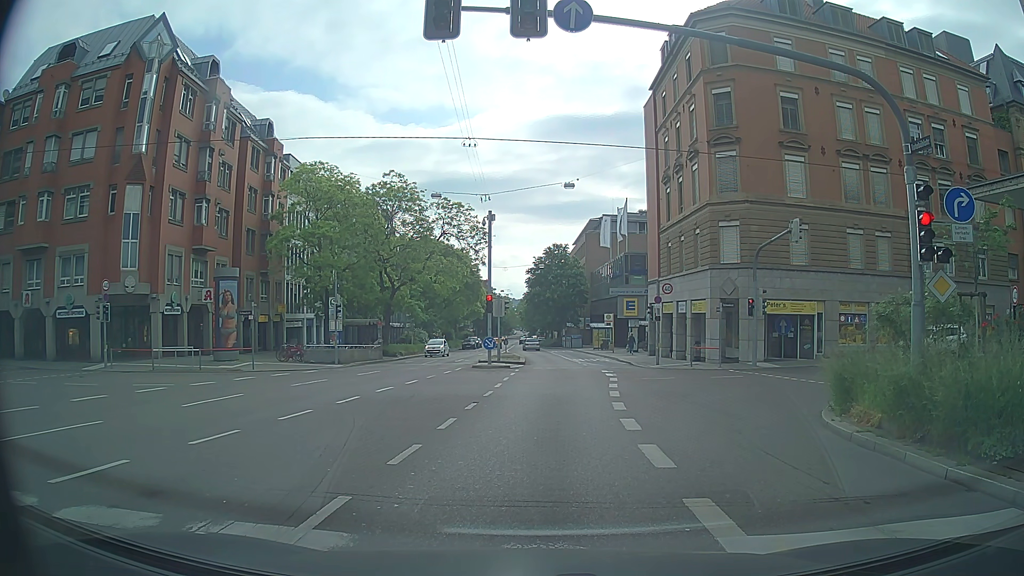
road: secondary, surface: asphalt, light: Day
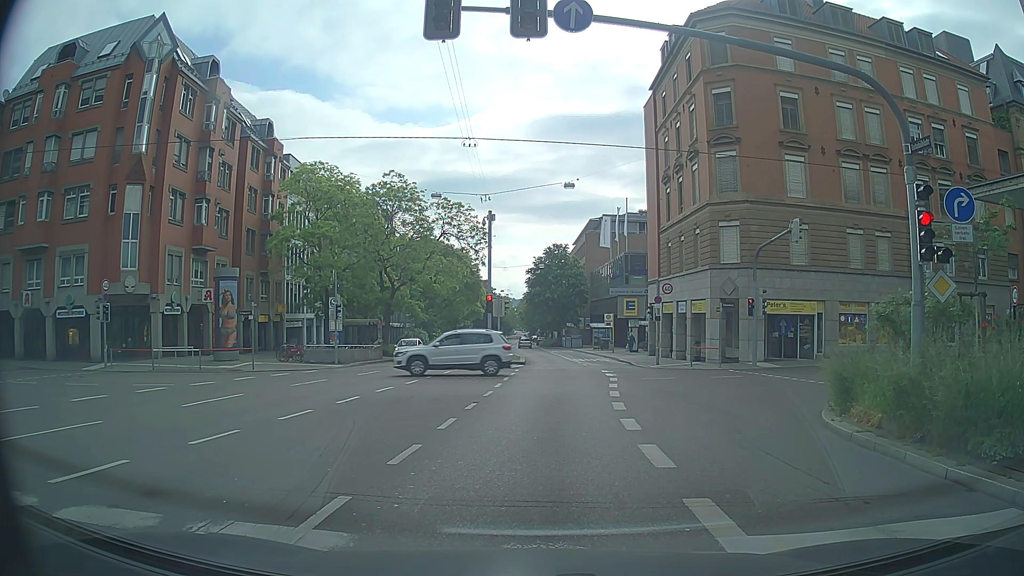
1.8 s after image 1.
(0.0, 0.0) m; 0°
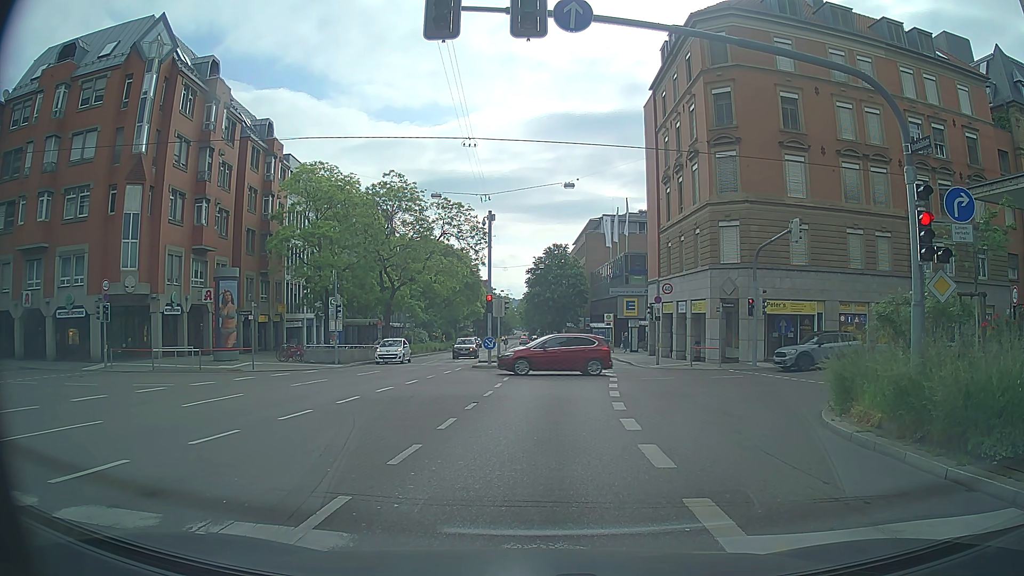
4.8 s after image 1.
(0.0, 0.0) m; 0°
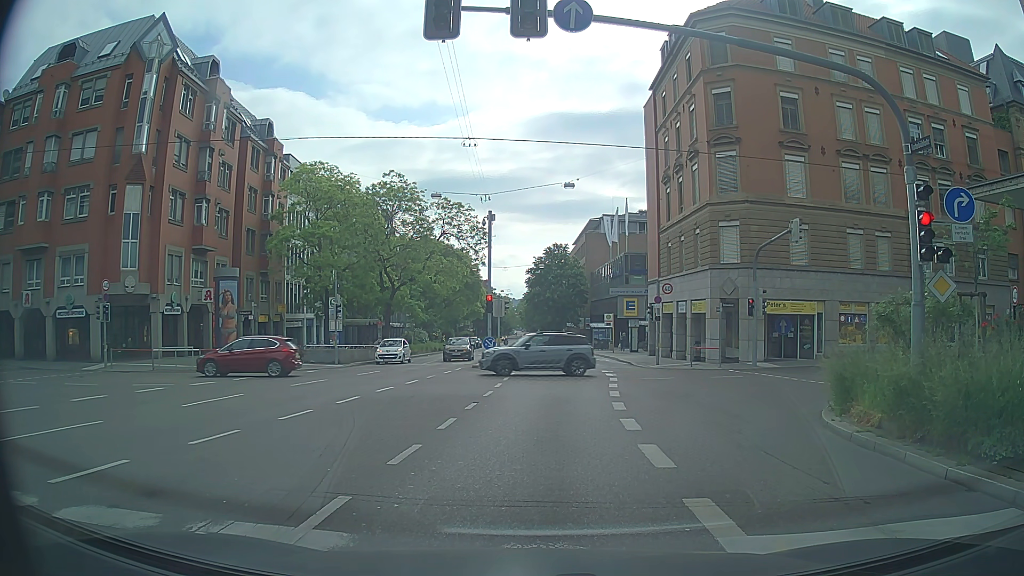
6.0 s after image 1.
(0.0, 0.0) m; 0°
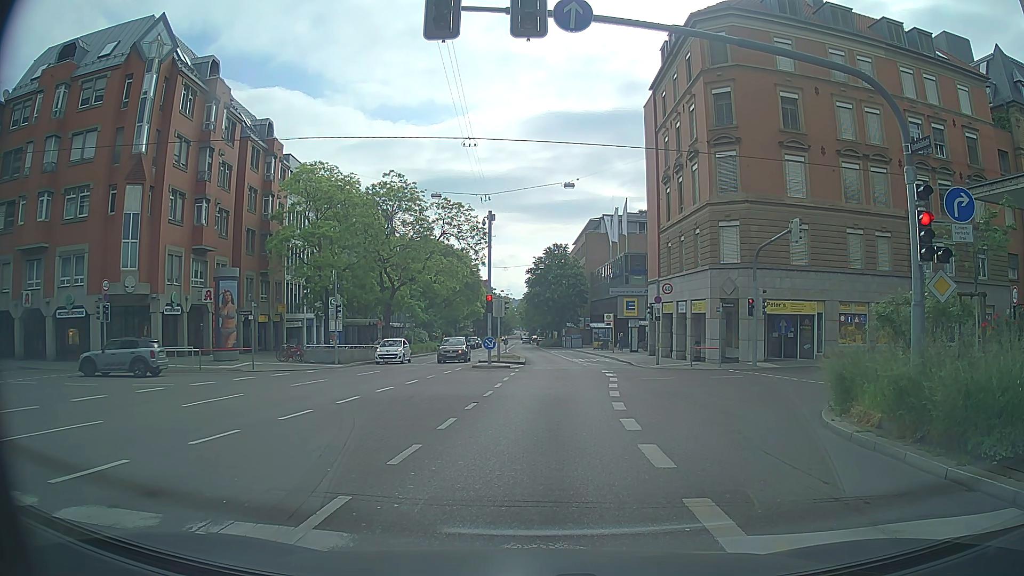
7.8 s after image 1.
(0.0, 0.0) m; 0°
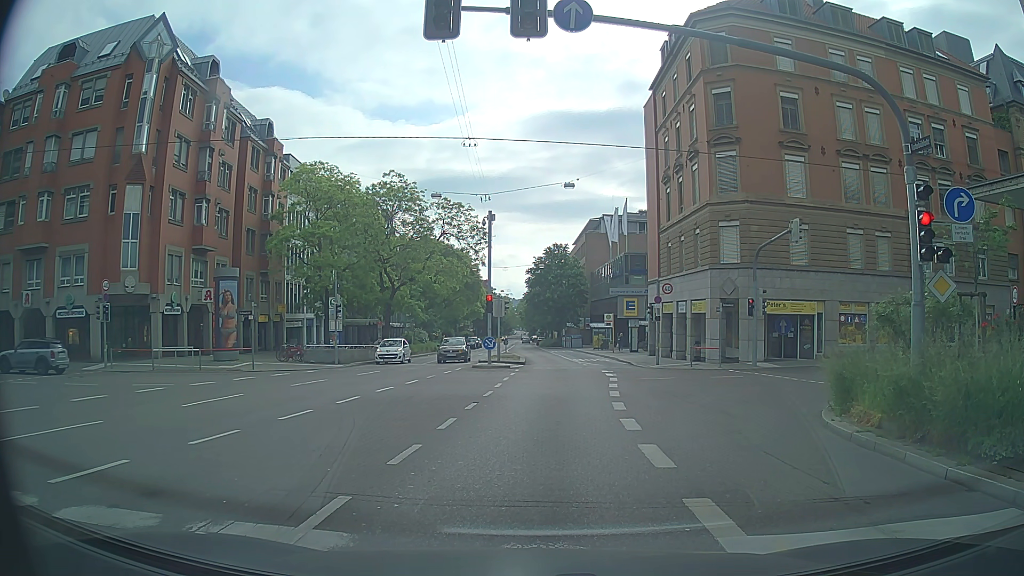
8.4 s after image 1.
(0.0, 0.0) m; 0°
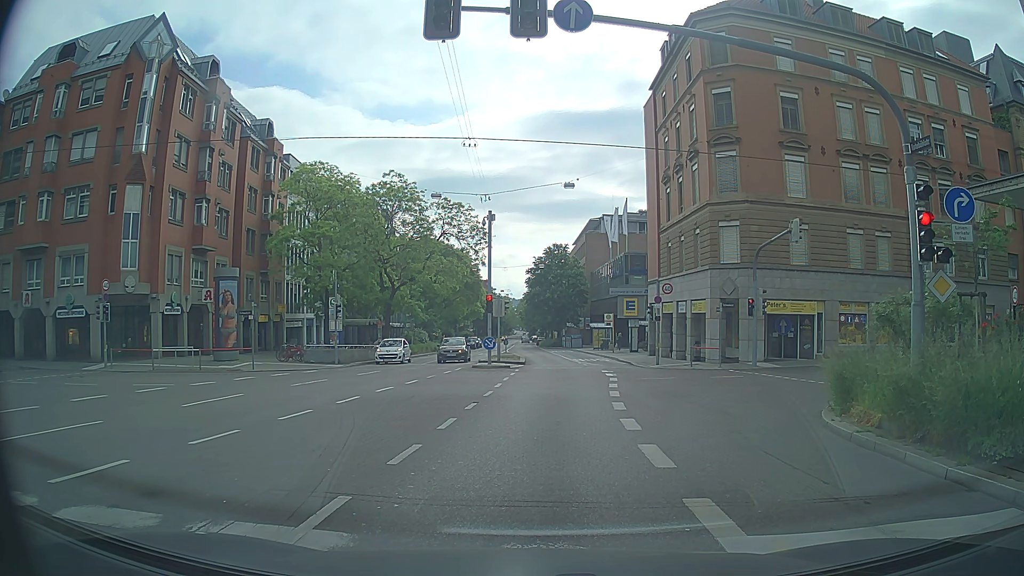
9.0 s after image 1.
(0.0, 0.0) m; 0°
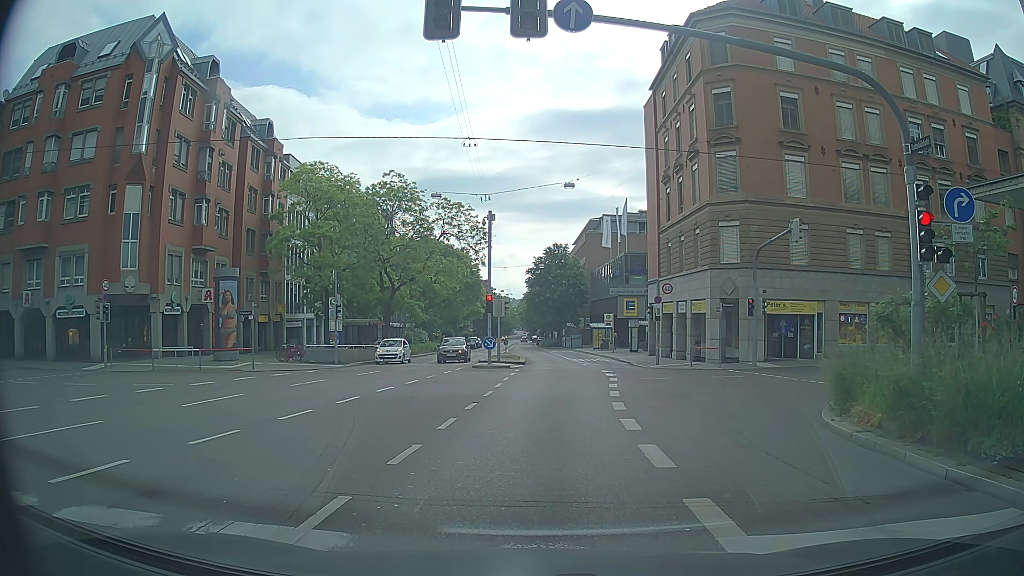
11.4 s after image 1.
(0.0, 0.0) m; 0°
